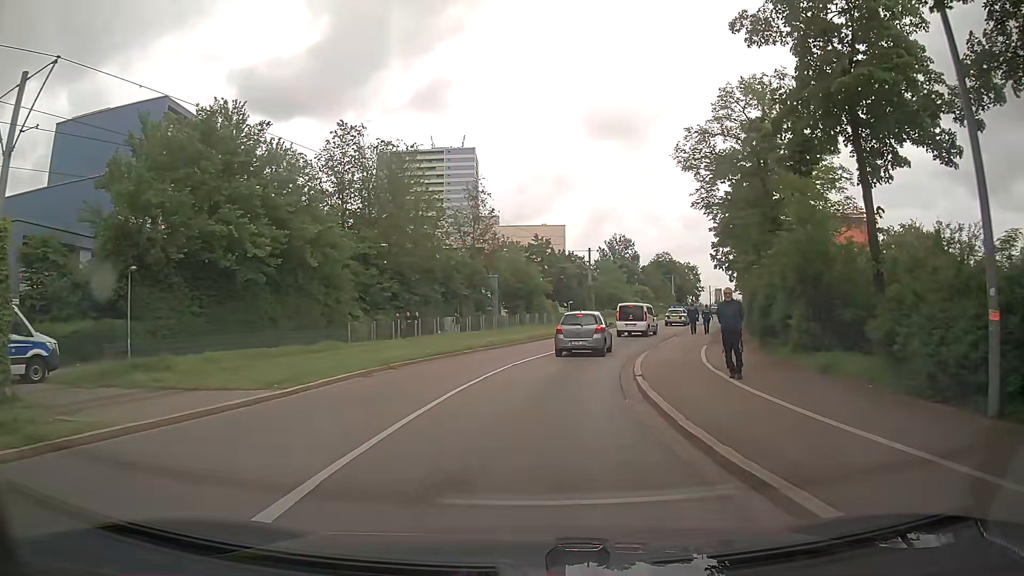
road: tertiary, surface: asphalt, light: Day
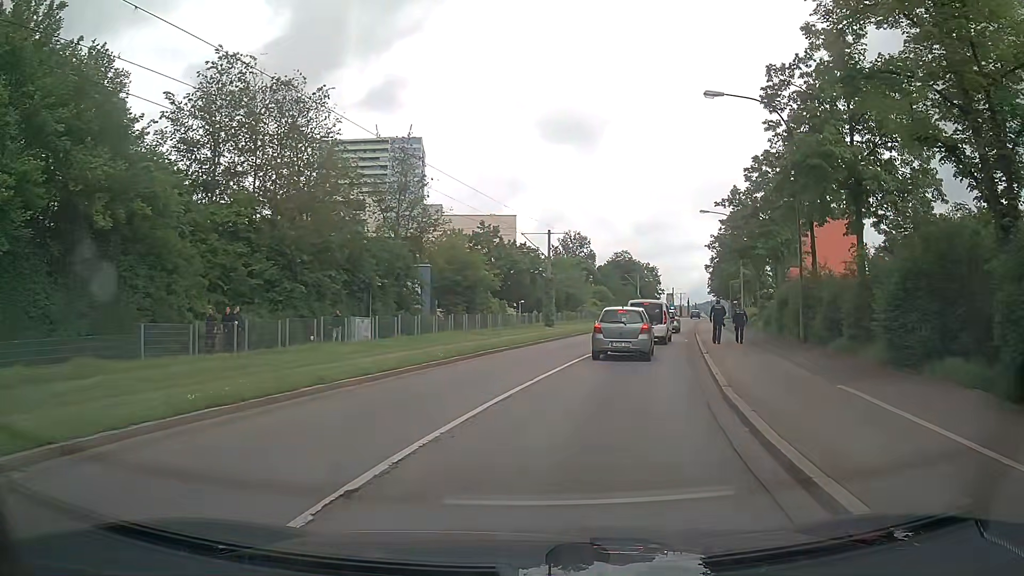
(+0.3, +14.6) m; +4°
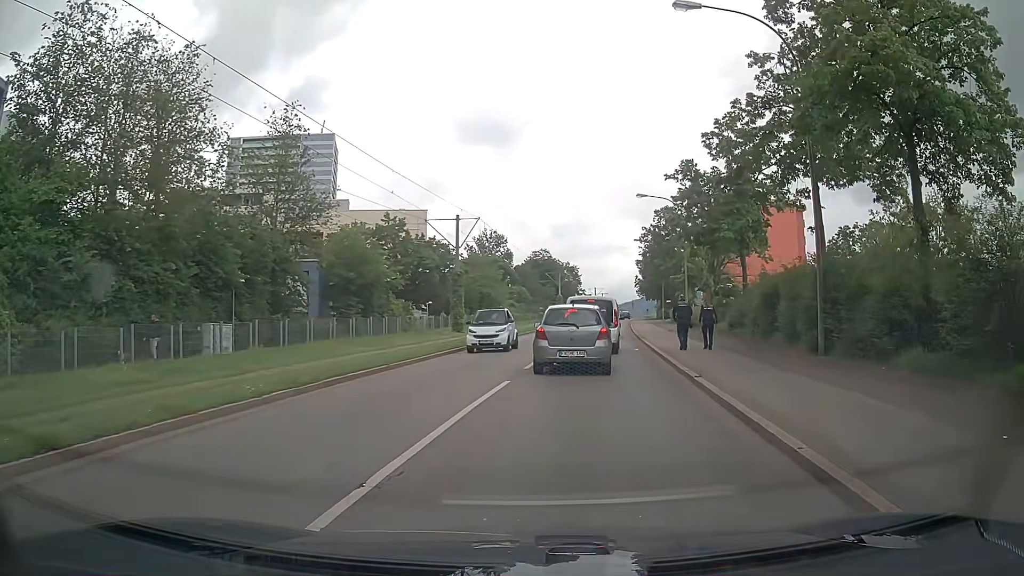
(+0.6, +8.2) m; +8°
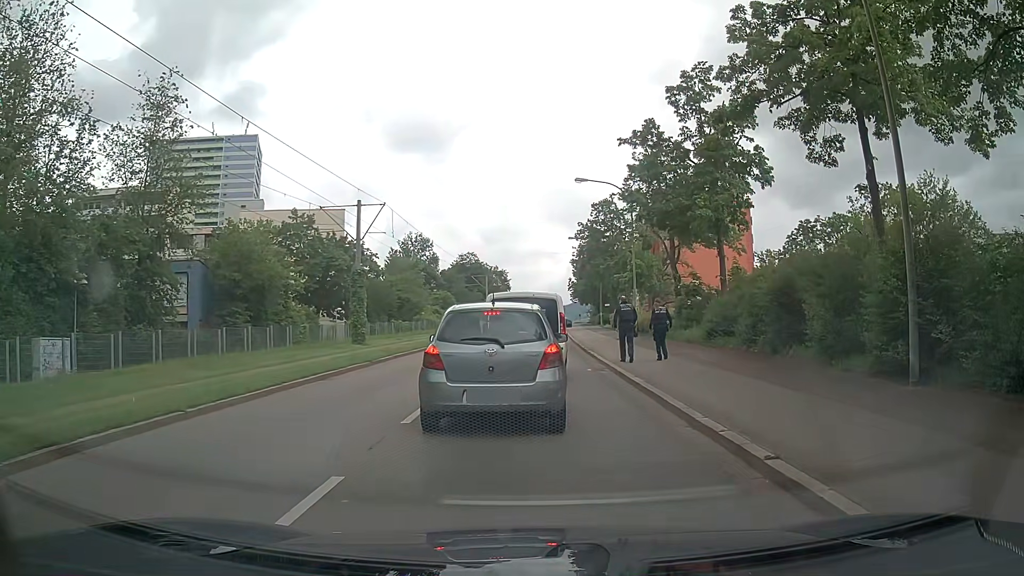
(+0.3, +7.4) m; +7°
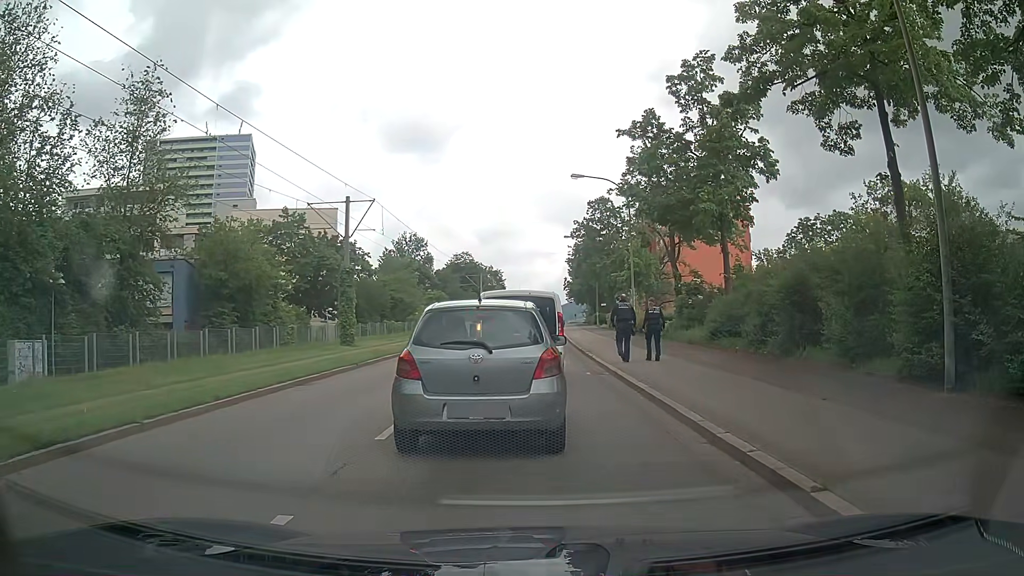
(0.0, +1.1) m; 0°
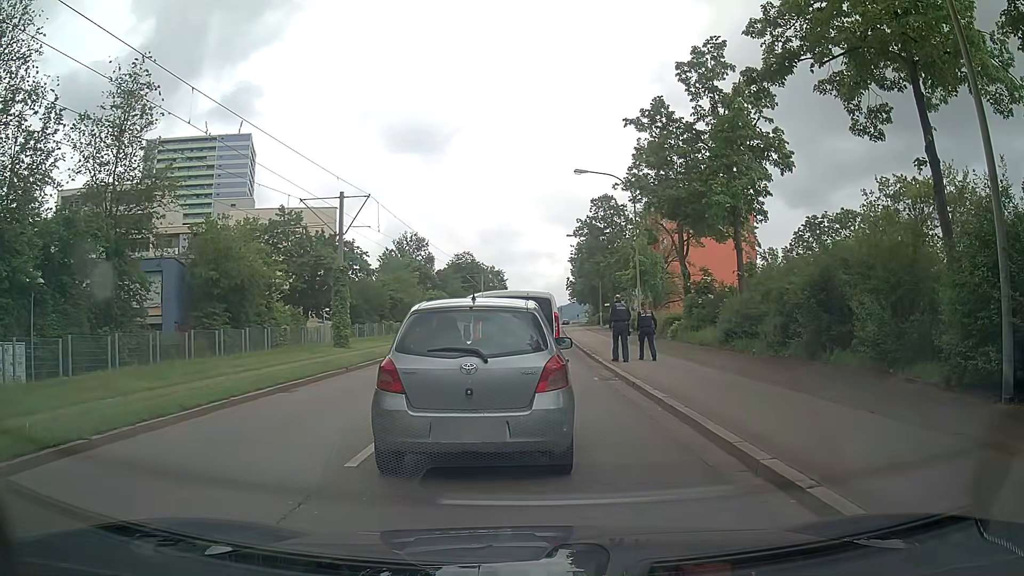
(0.0, +1.3) m; -2°
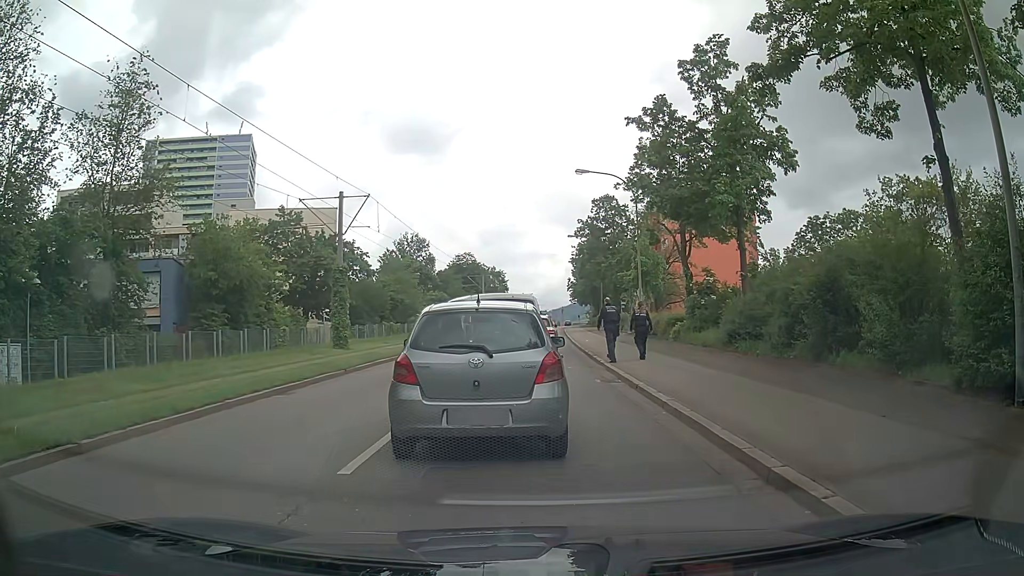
(0.0, +0.2) m; 0°
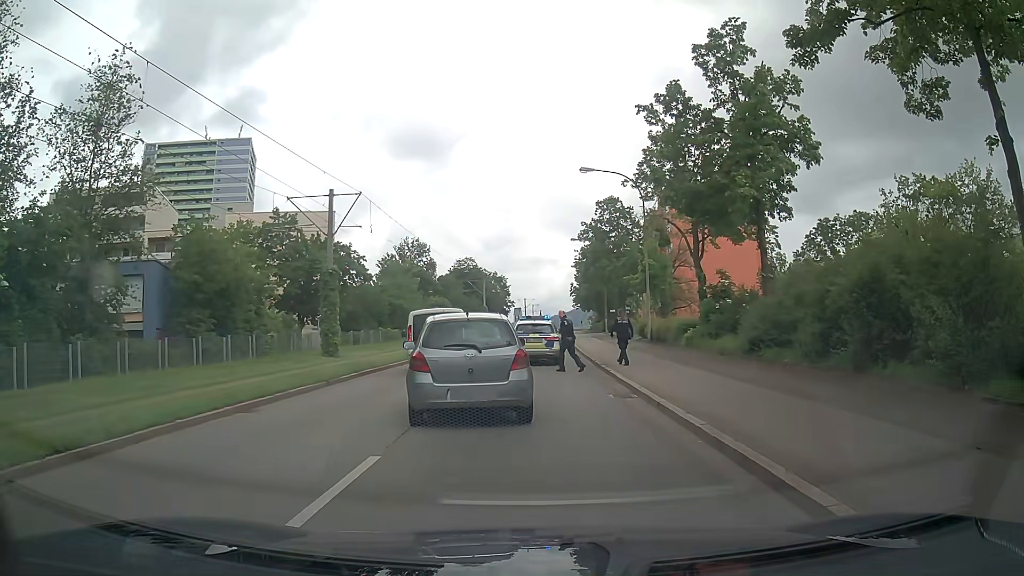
(0.0, +2.1) m; 0°
